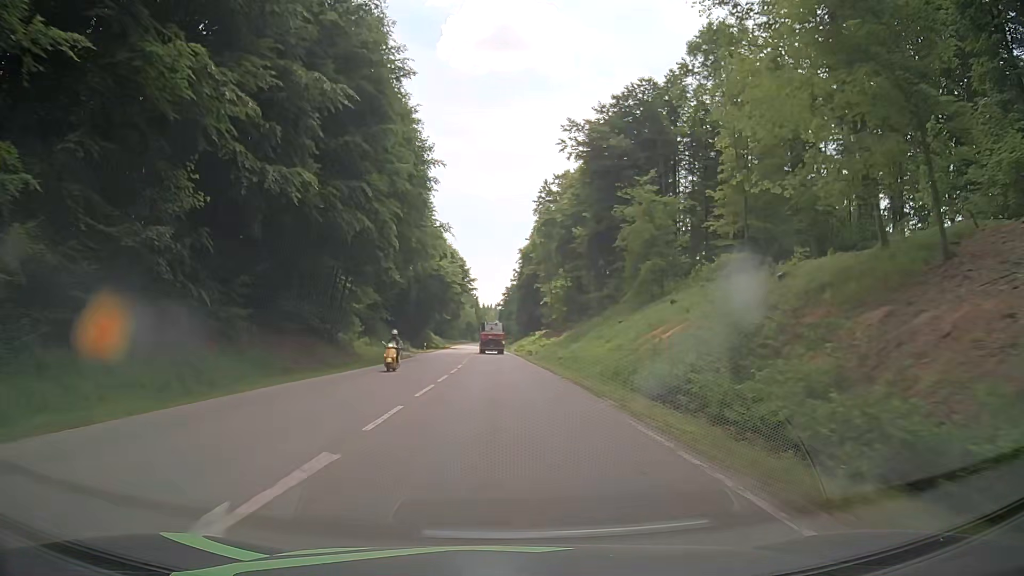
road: secondary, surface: asphalt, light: Day
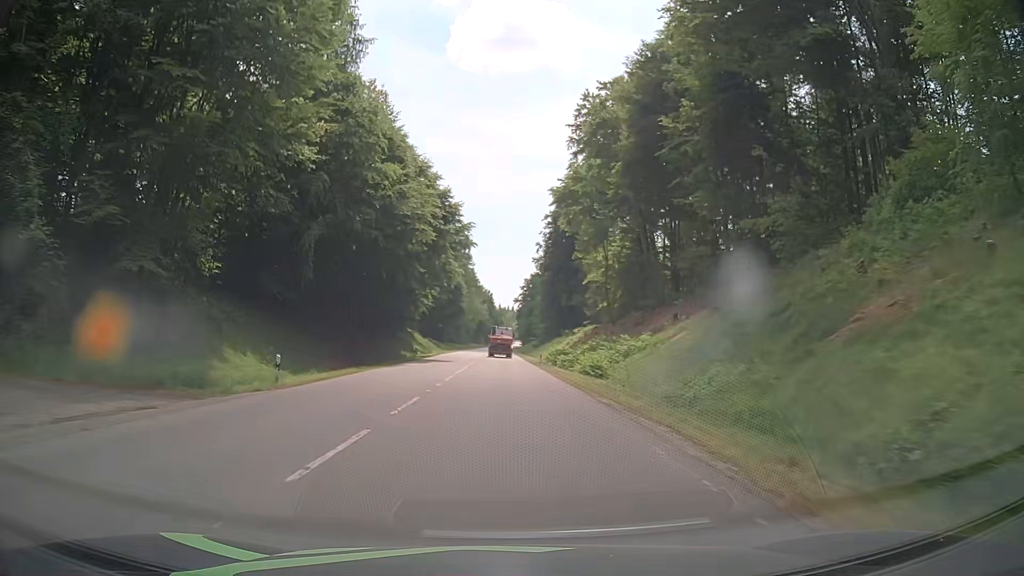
(-1.0, +51.3) m; -2°
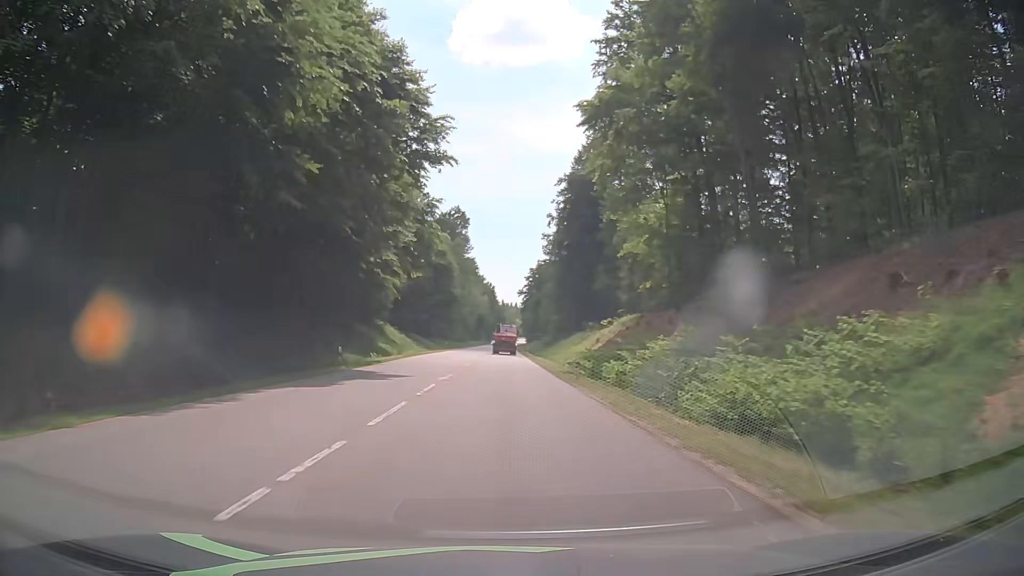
(-0.1, +26.0) m; 0°
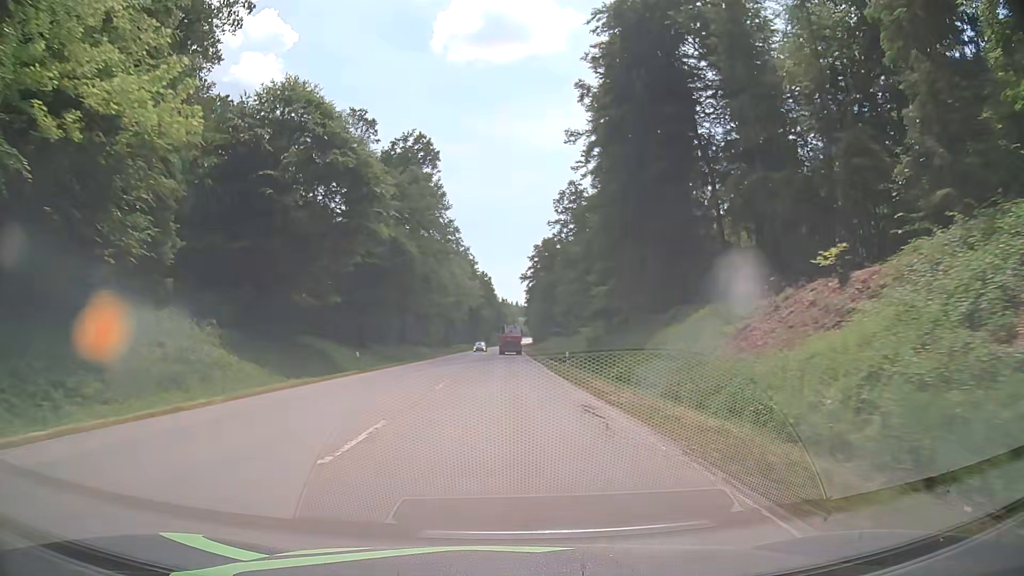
(-0.7, +52.3) m; 0°
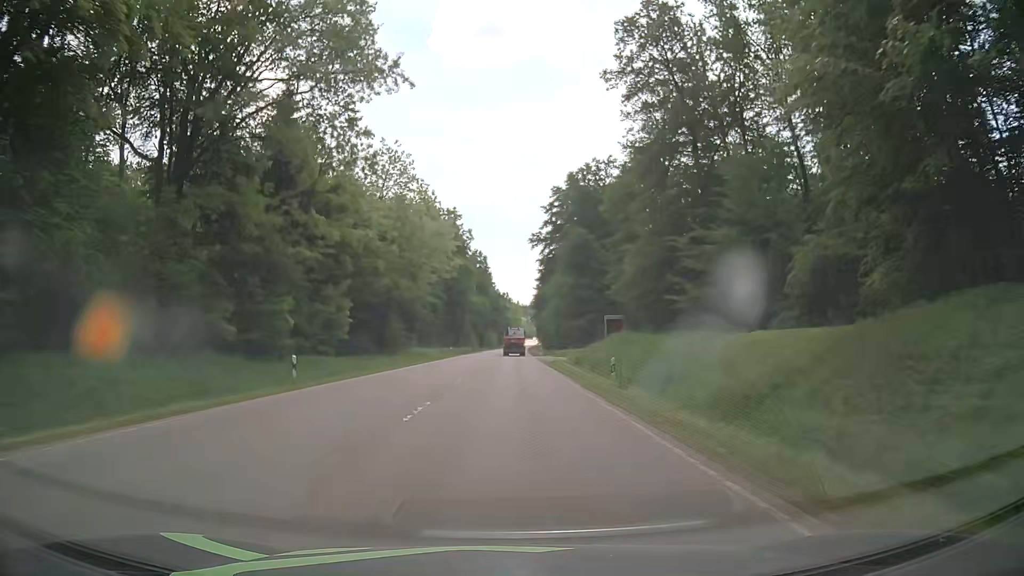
(-1.0, +66.4) m; -1°
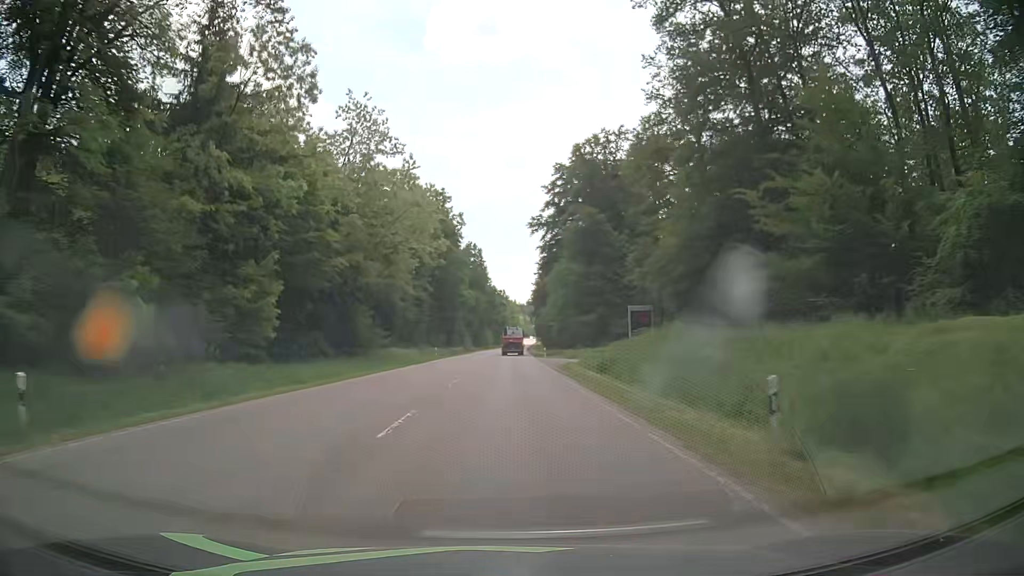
(+0.1, +13.5) m; +1°
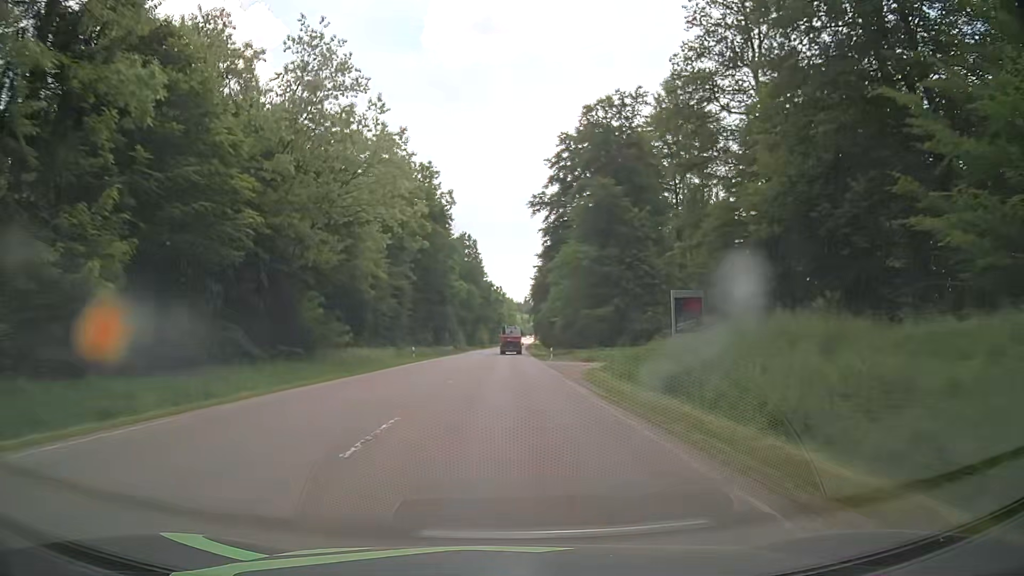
(0.0, +13.5) m; 0°
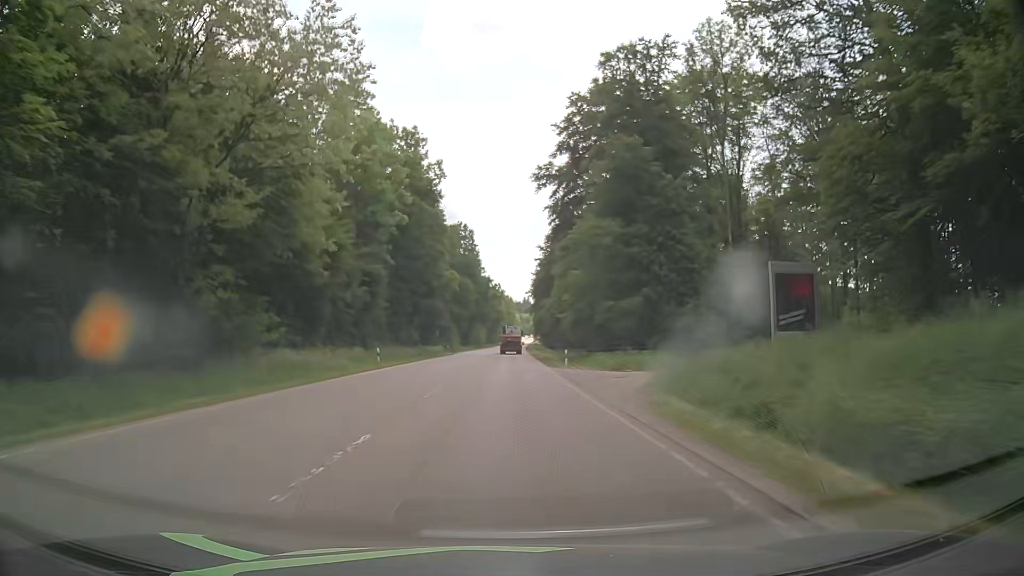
(0.0, +13.6) m; 0°
(0, +10) (0, +20) (0, +30) (0, +40) (0, +50) (0, +60) (0, +70) (0, +80) (0, +90) (+1, +100) m
